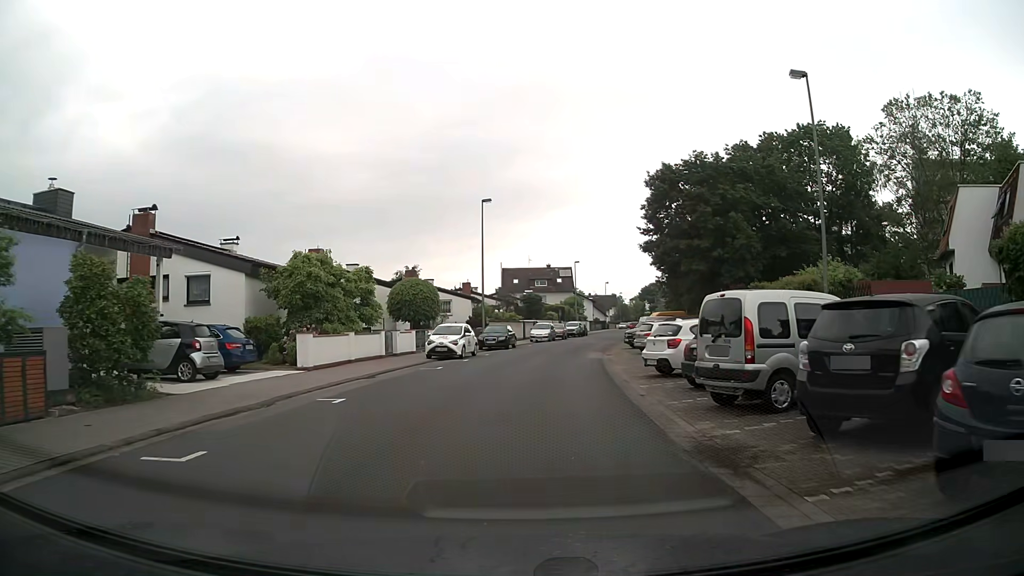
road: residential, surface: asphalt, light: Day
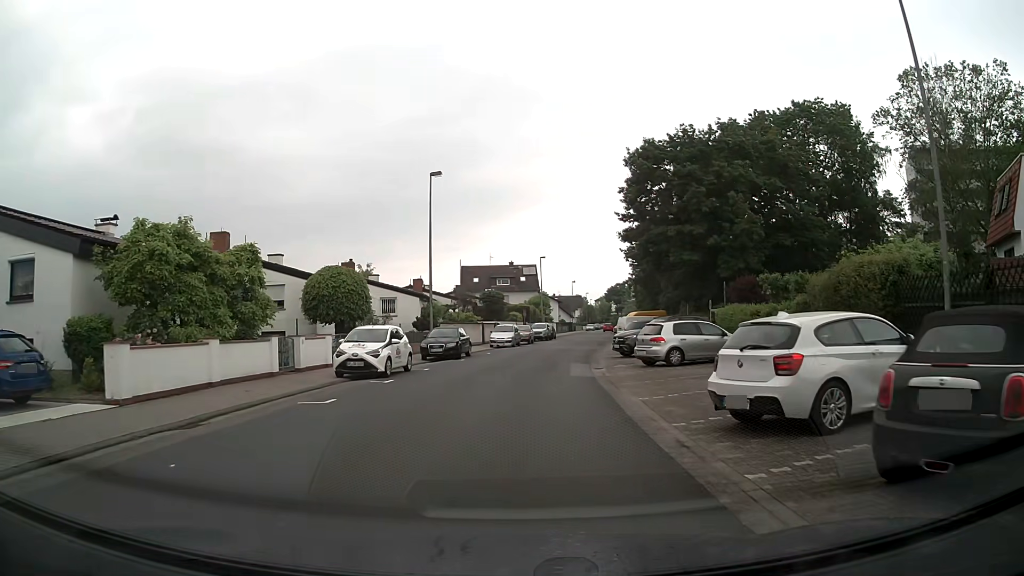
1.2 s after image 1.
(+0.2, +9.3) m; +4°
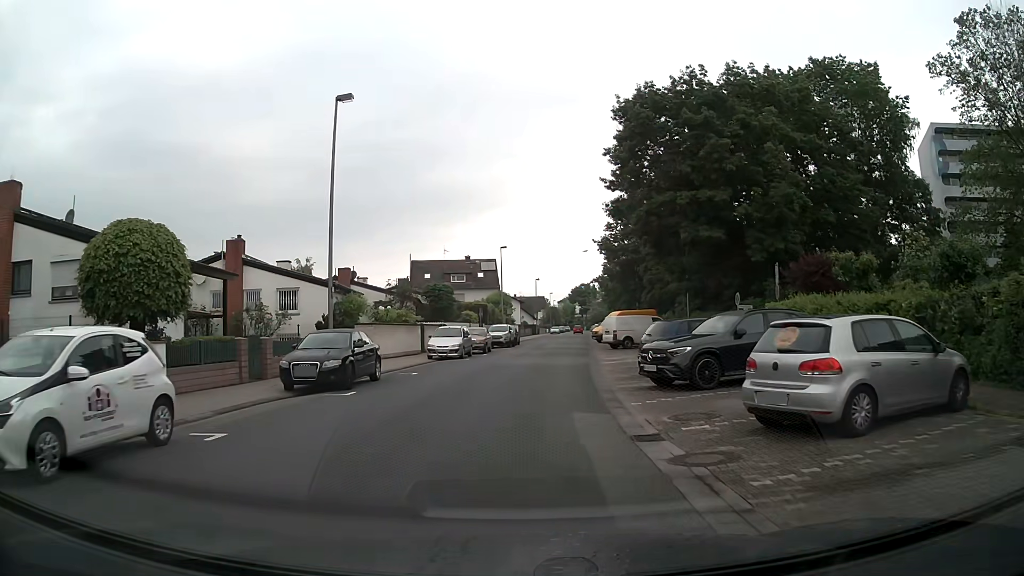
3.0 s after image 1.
(+0.2, +13.9) m; +3°
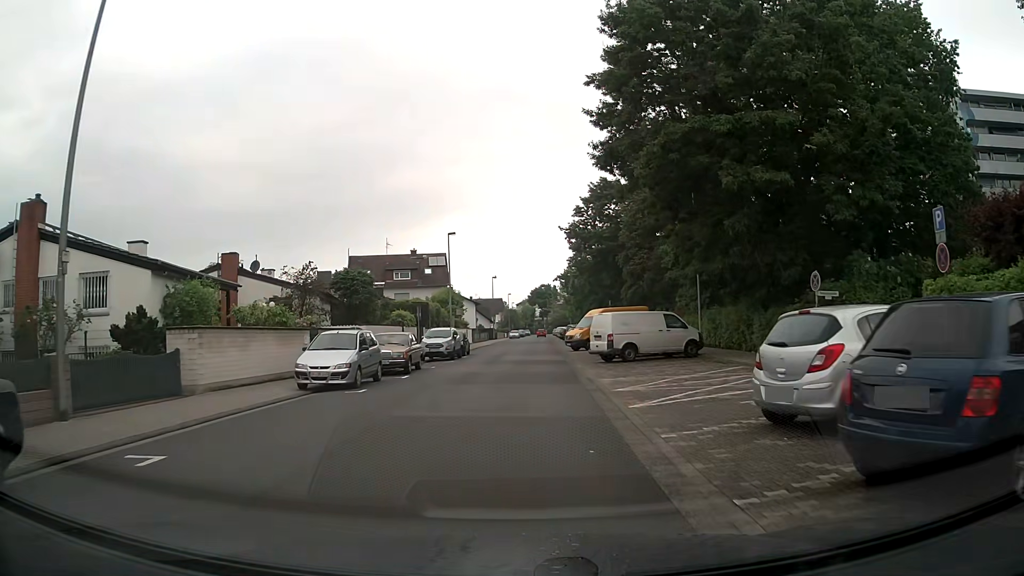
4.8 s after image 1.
(+0.5, +13.9) m; +4°
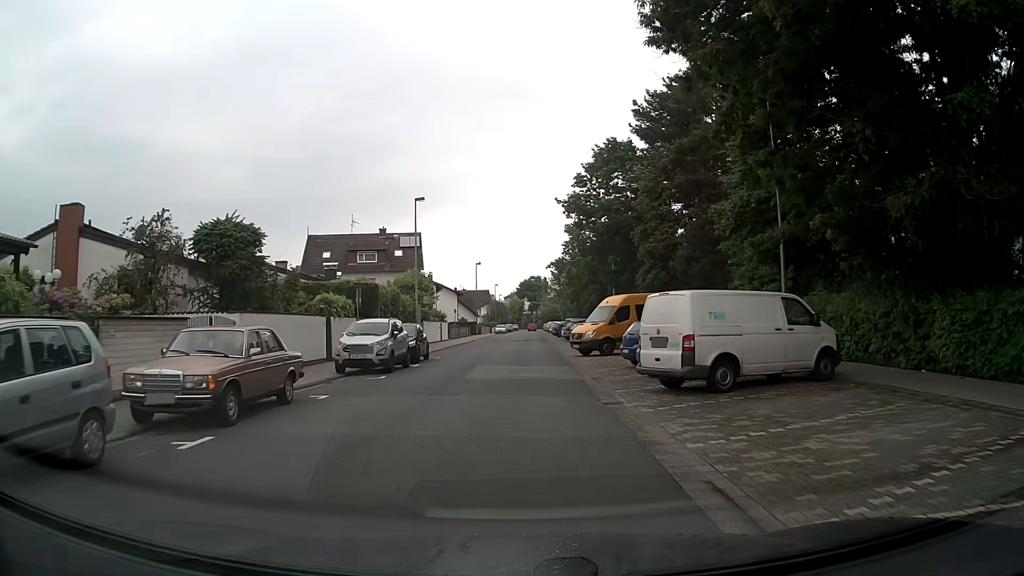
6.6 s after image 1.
(+0.2, +13.8) m; +1°
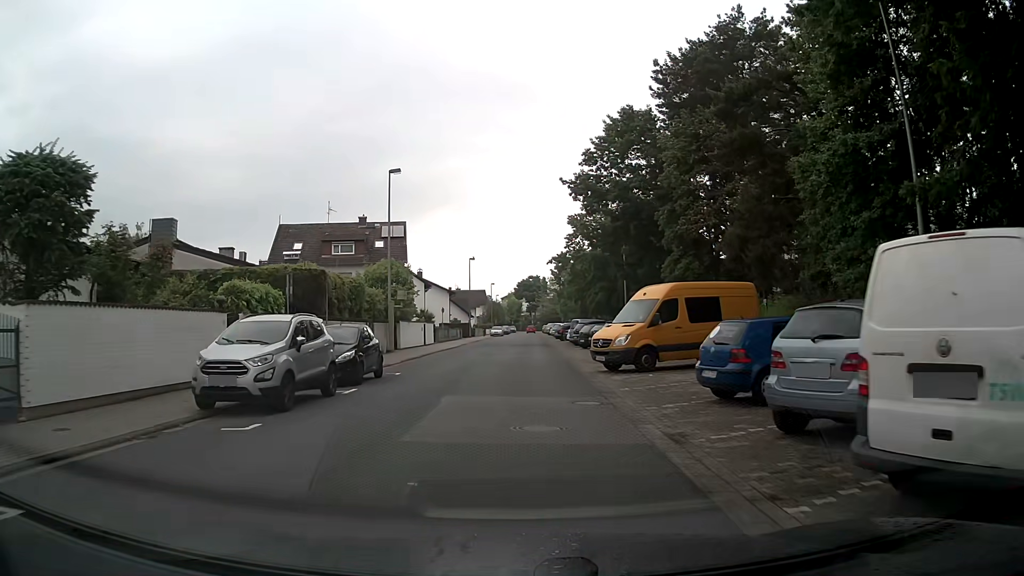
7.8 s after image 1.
(0.0, +9.3) m; 0°
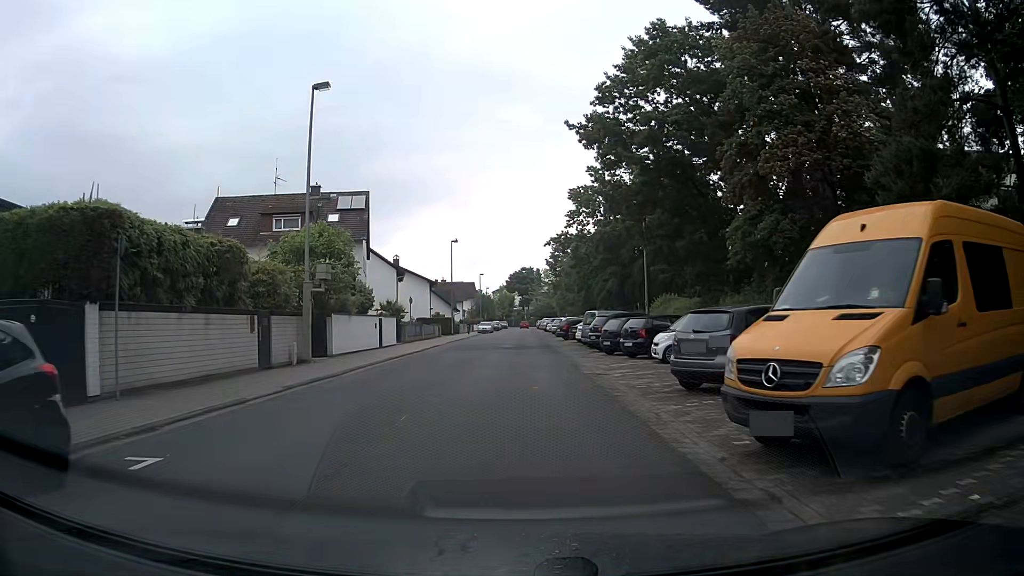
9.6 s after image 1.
(0.0, +13.9) m; +2°
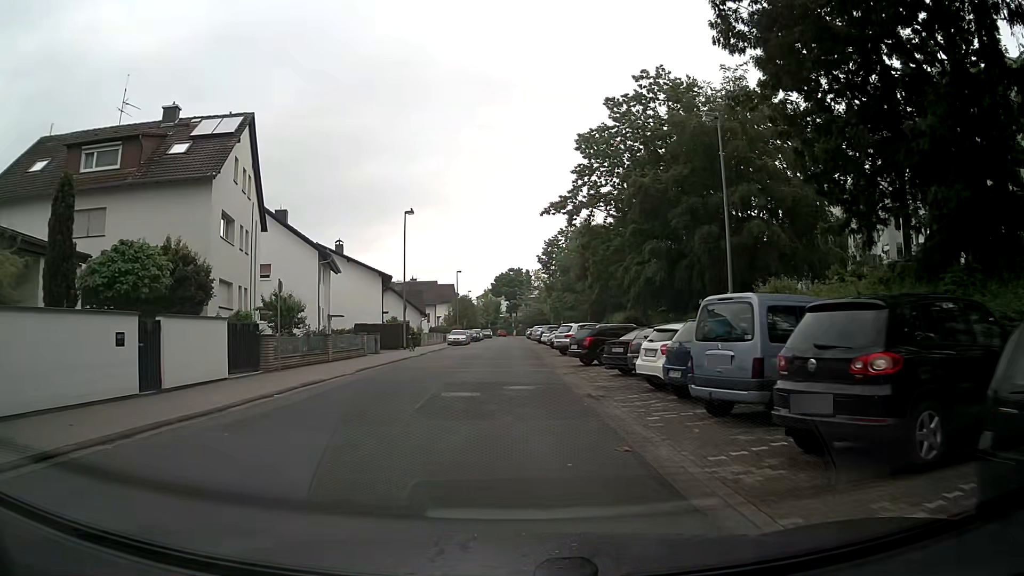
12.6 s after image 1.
(-0.1, +23.1) m; 0°
(0, +10) (0, +20) (0, +30) (0, +40) (0, +50) (0, +60) (-1, +70) (-1, +80) (-1, +90) (-1, +100) m
